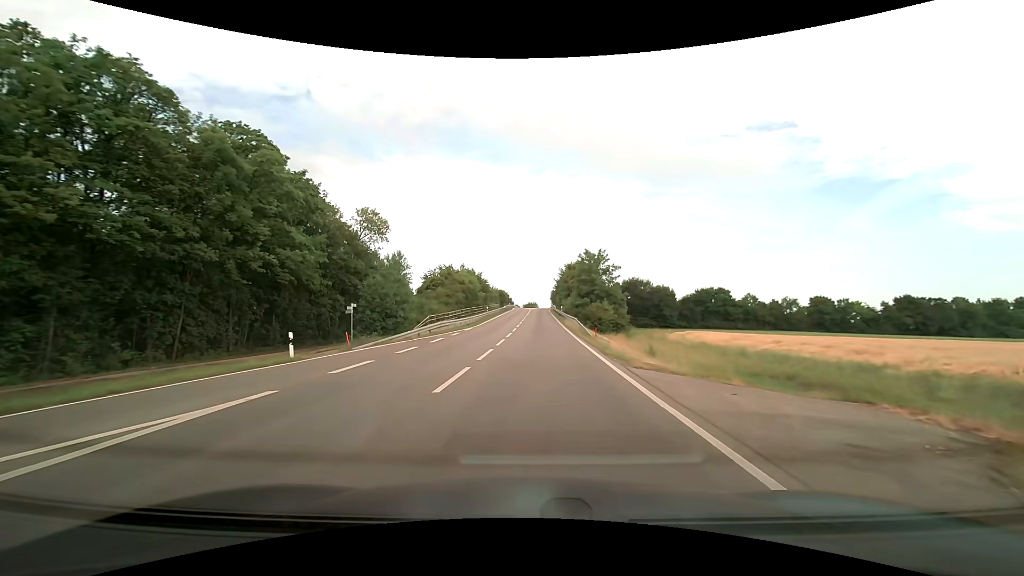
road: tertiary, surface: asphalt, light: Day
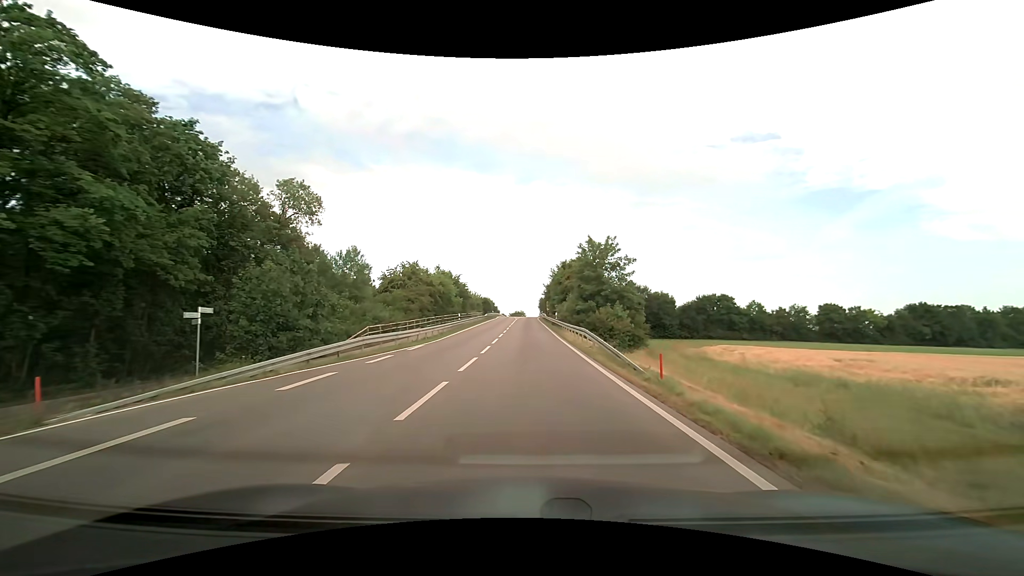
(+0.2, +14.4) m; +1°
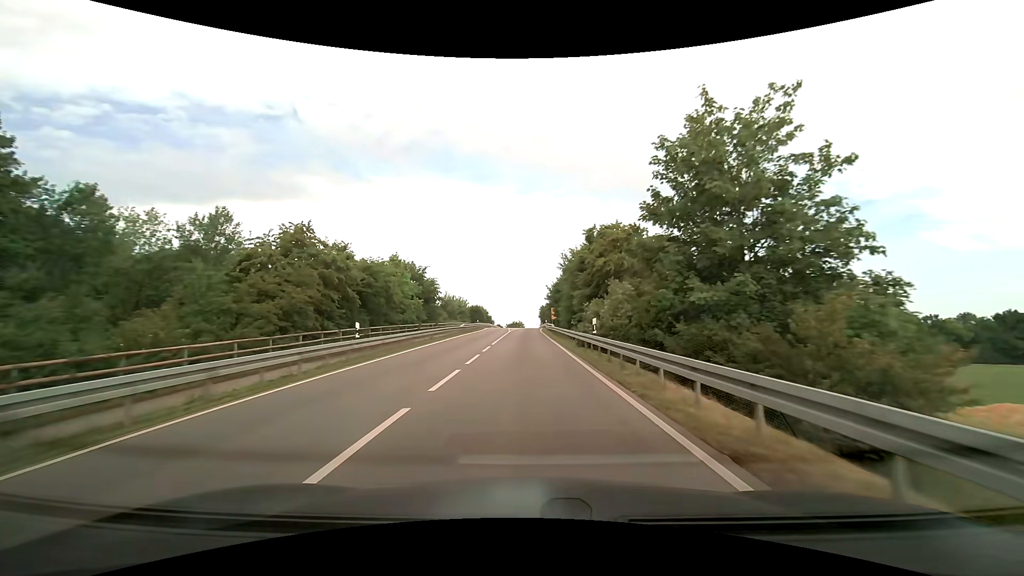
(+0.1, +27.9) m; 0°
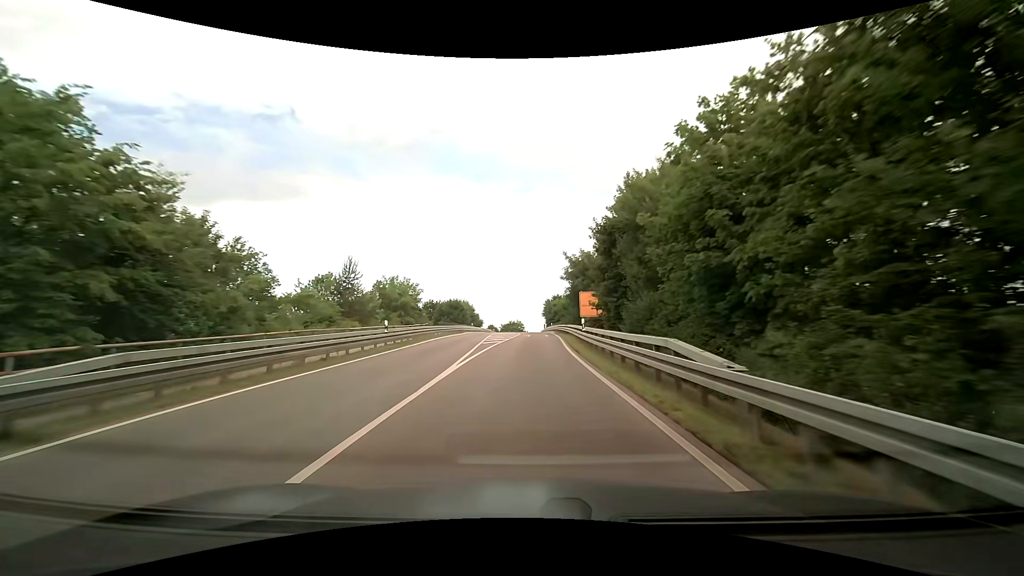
(-0.3, +45.6) m; 0°
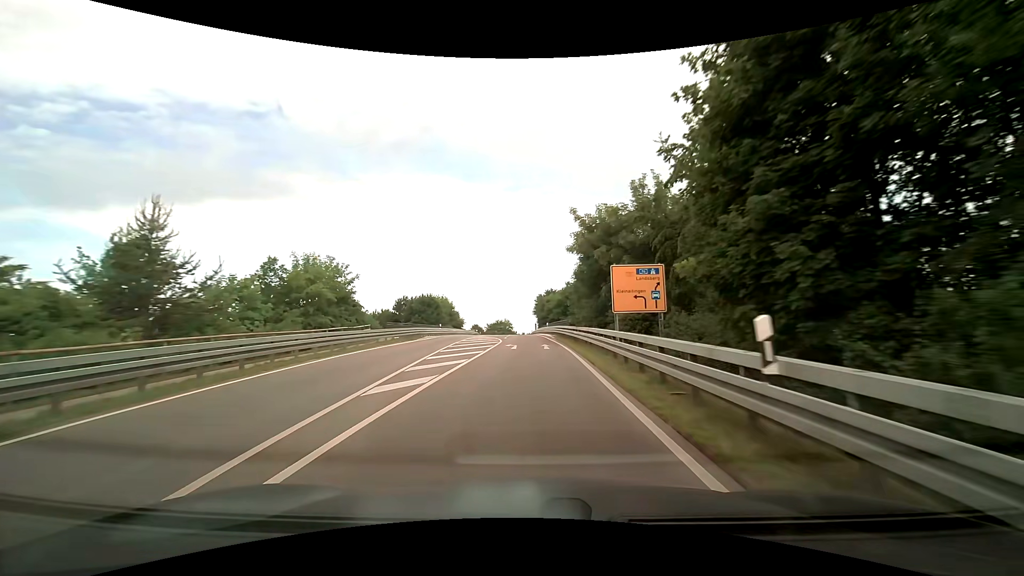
(+0.2, +19.0) m; +1°
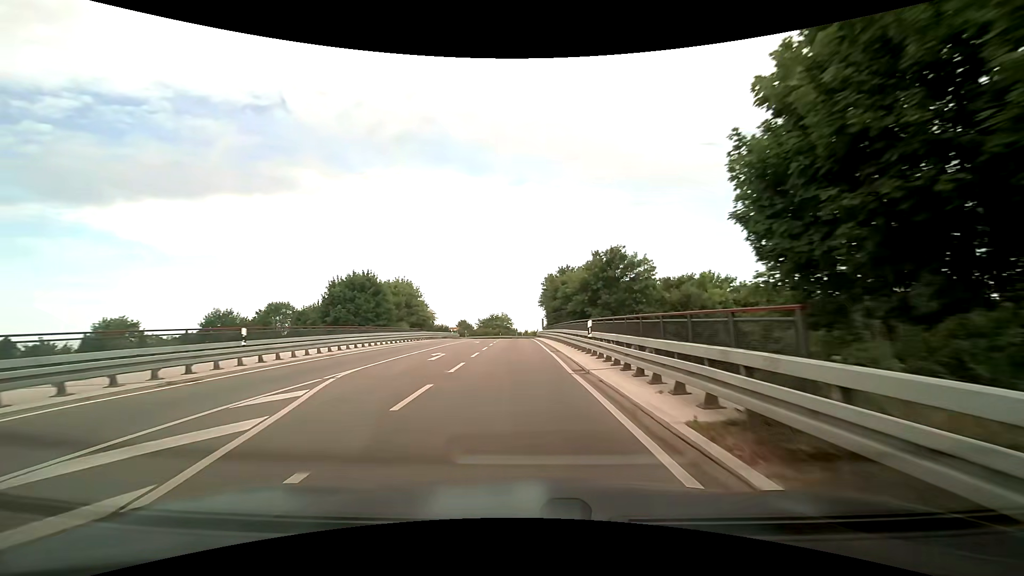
(+0.2, +38.0) m; -1°
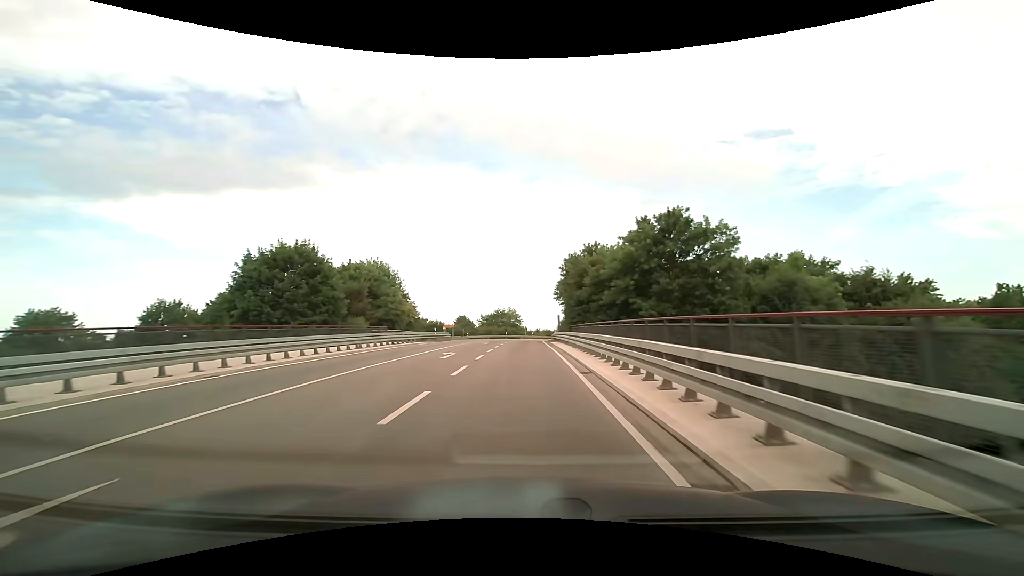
(-0.2, +18.9) m; -1°
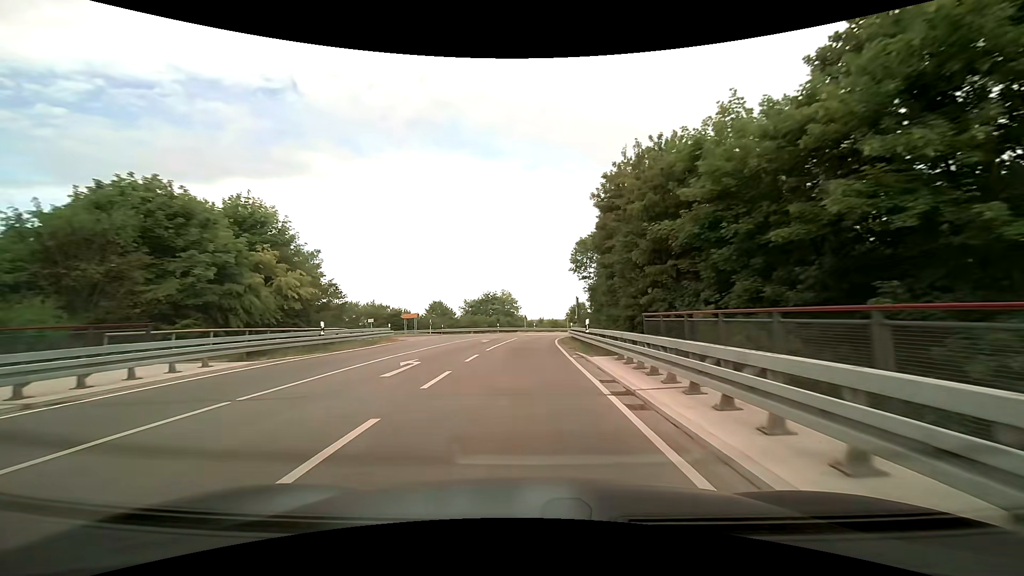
(-0.1, +27.0) m; 0°
(0, +10) (0, +20) (0, +30) (+1, +40) (+2, +50) (+4, +60) (+7, +69) (+11, +78) (+16, +87) (+23, +94) m
